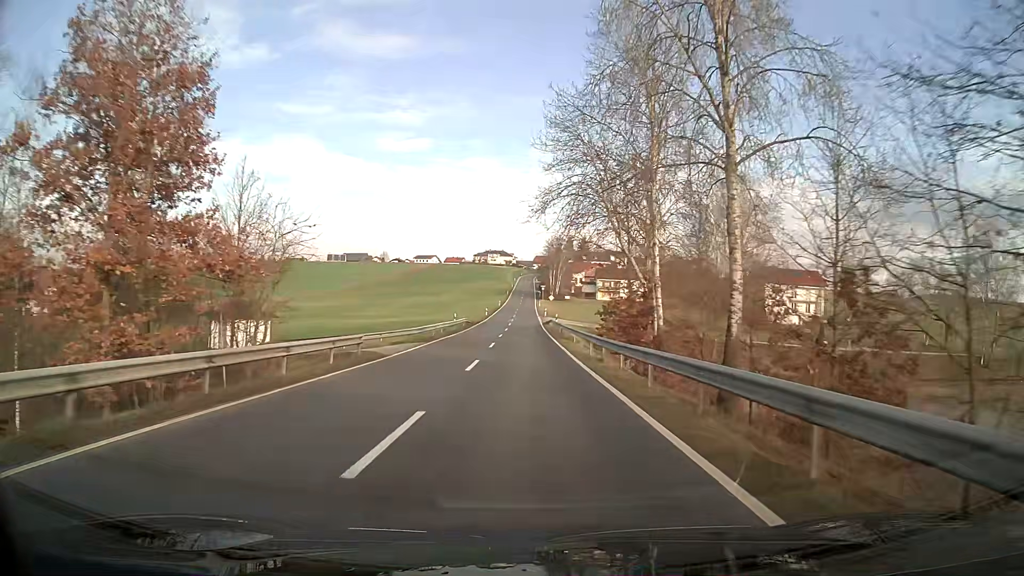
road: tertiary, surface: asphalt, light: Day
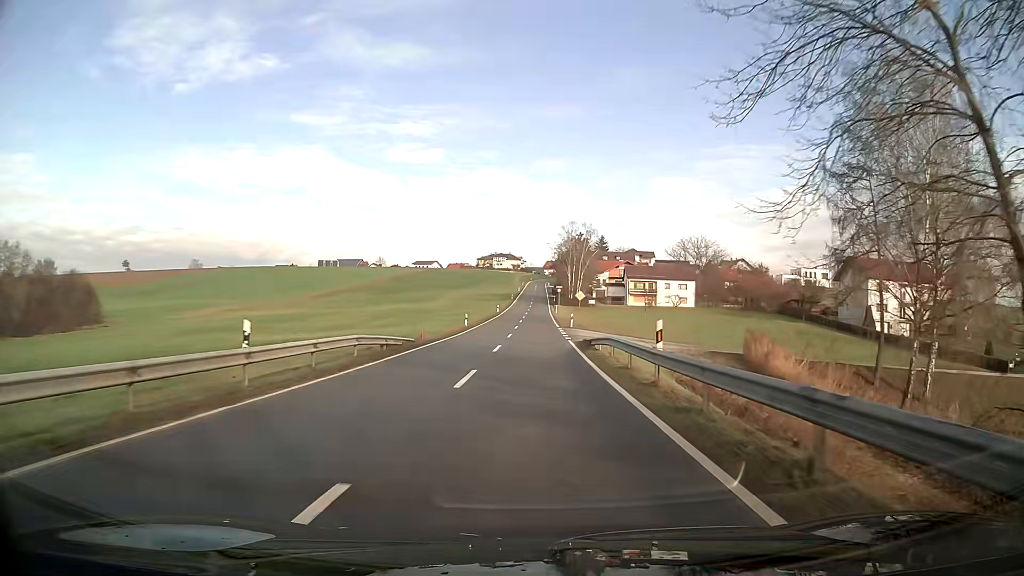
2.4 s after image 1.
(-0.5, +40.2) m; -1°
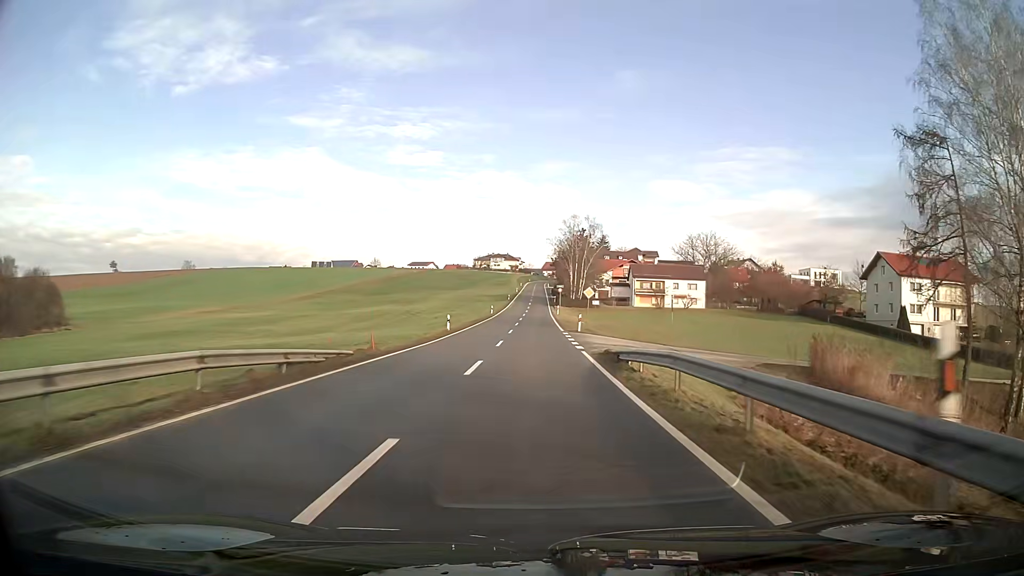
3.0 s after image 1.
(0.0, +10.0) m; 0°
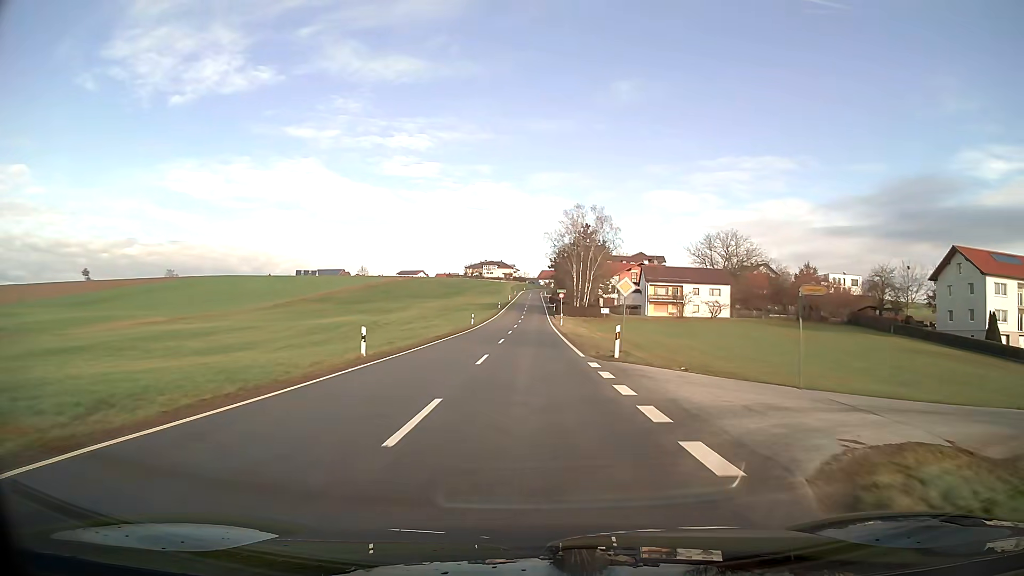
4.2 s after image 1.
(+0.1, +20.0) m; 0°
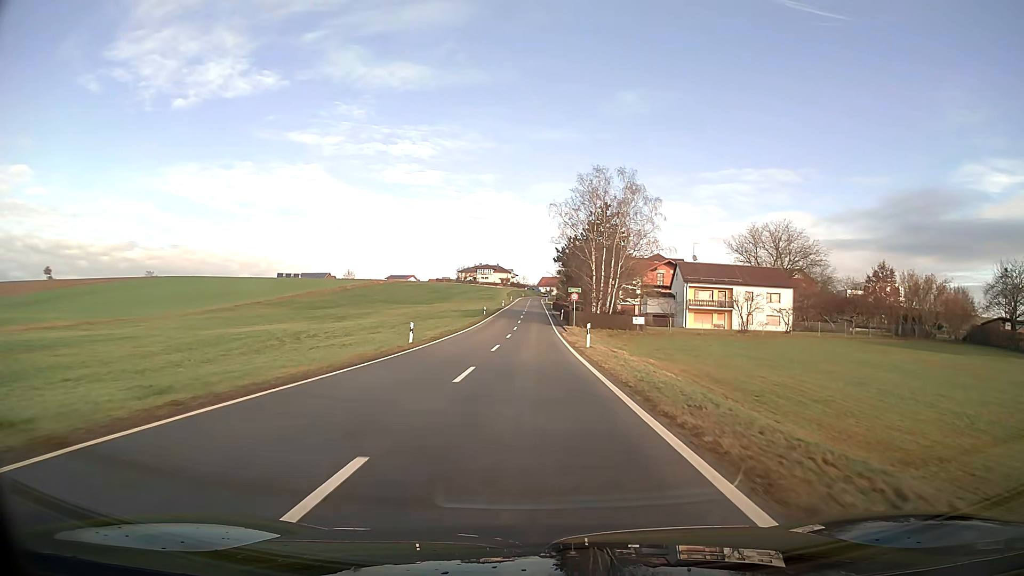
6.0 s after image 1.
(0.0, +28.6) m; 0°
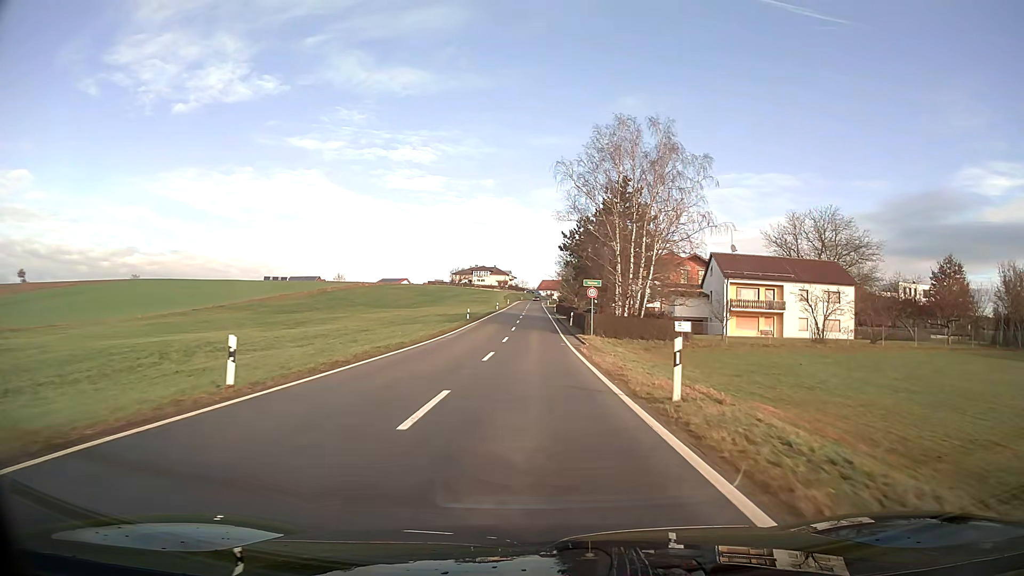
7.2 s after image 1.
(0.0, +17.9) m; 0°
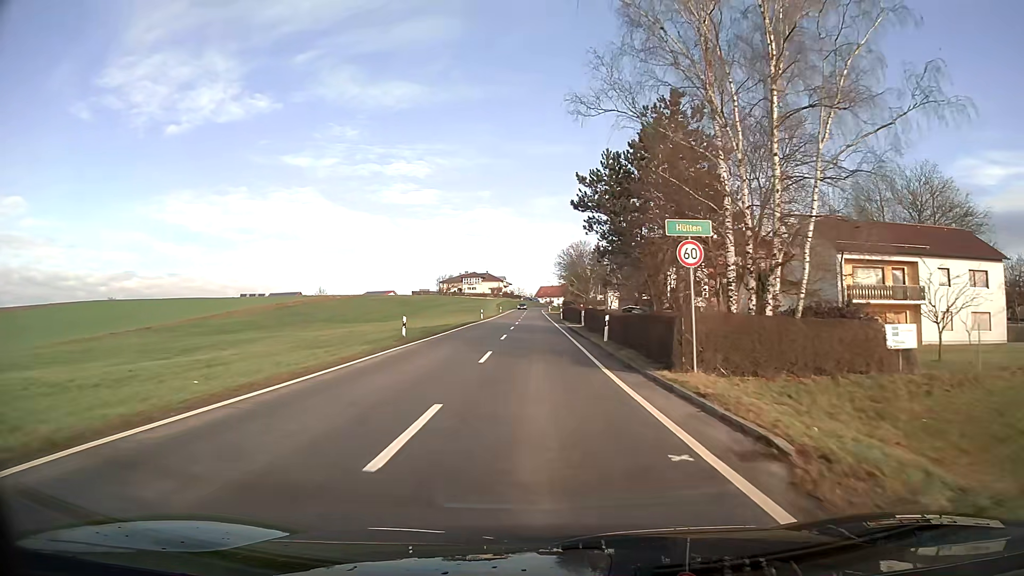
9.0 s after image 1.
(+0.1, +26.2) m; 0°
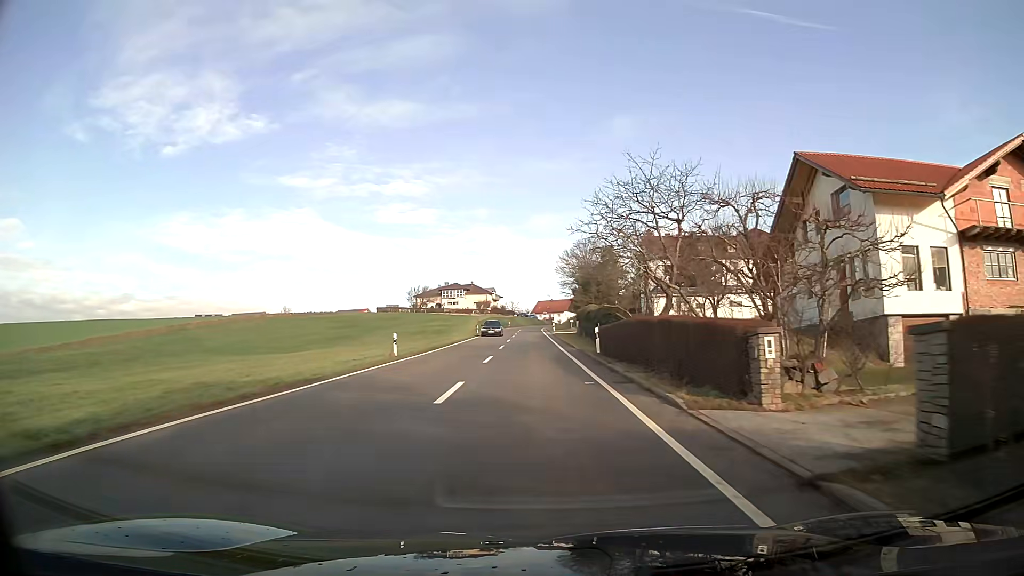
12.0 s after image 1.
(0.0, +42.5) m; 0°
(0, +10) (0, +20) (0, +30) (0, +40) (0, +50) (0, +60) (0, +70) (0, +80) (0, +90) (0, +100) m
